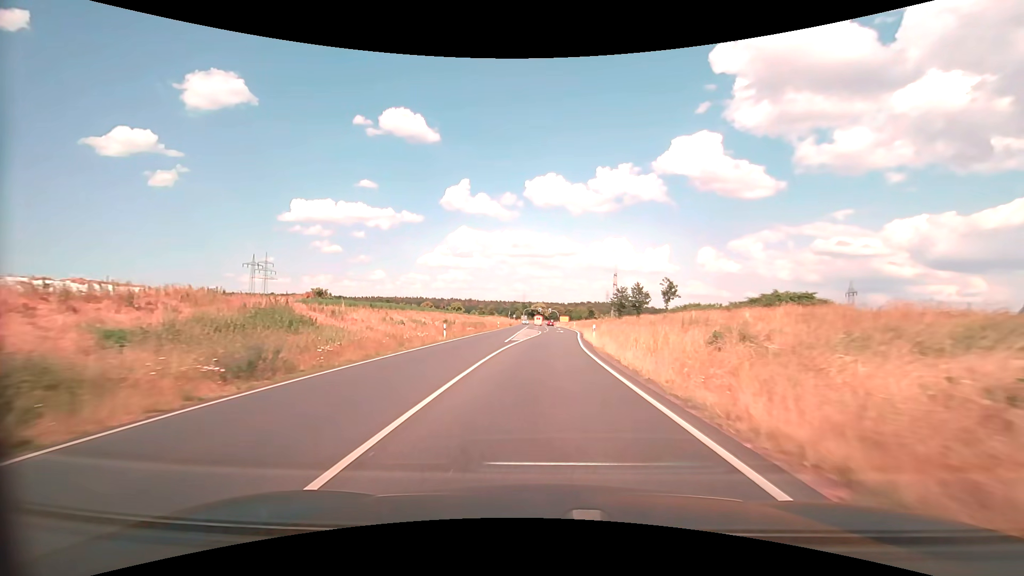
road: primary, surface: asphalt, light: Day
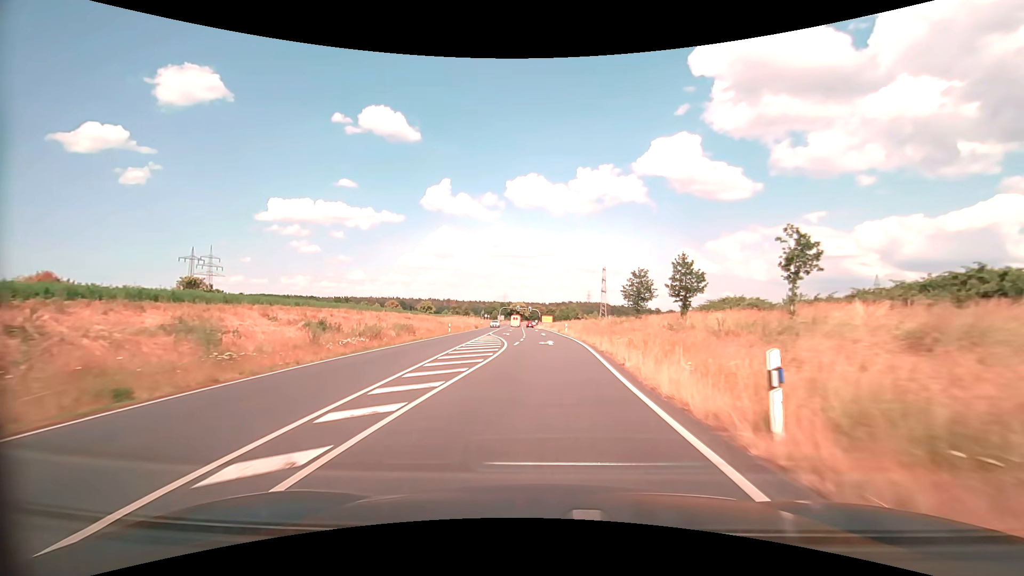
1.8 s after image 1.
(+0.7, +30.0) m; +2°
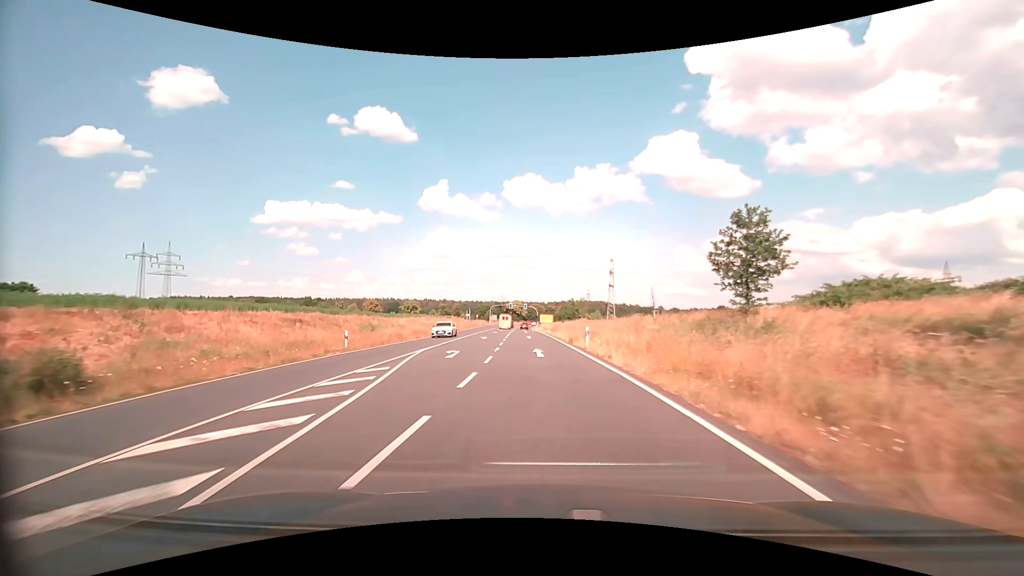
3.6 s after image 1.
(+0.2, +29.0) m; 0°
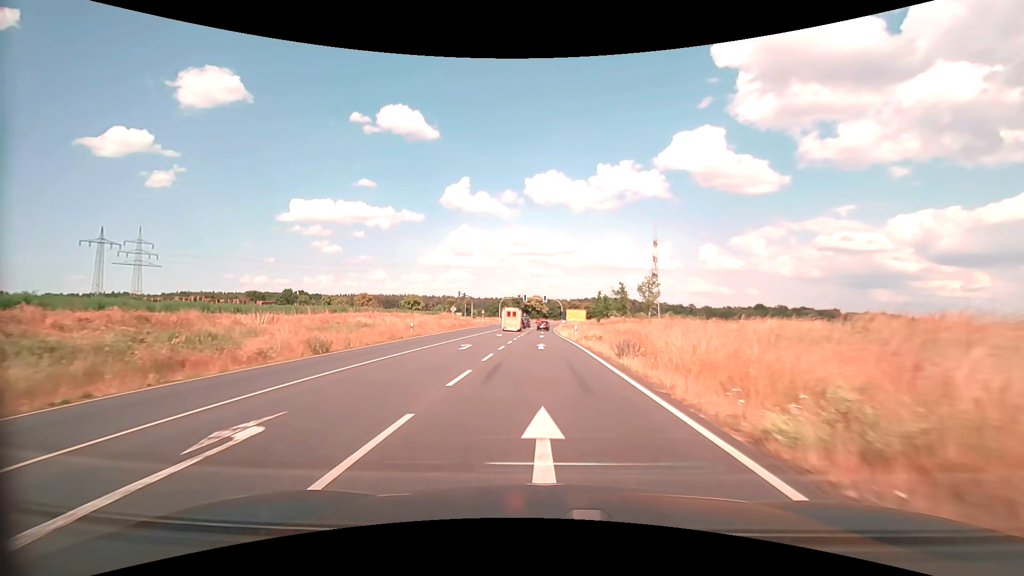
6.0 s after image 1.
(-0.9, +35.9) m; -3°
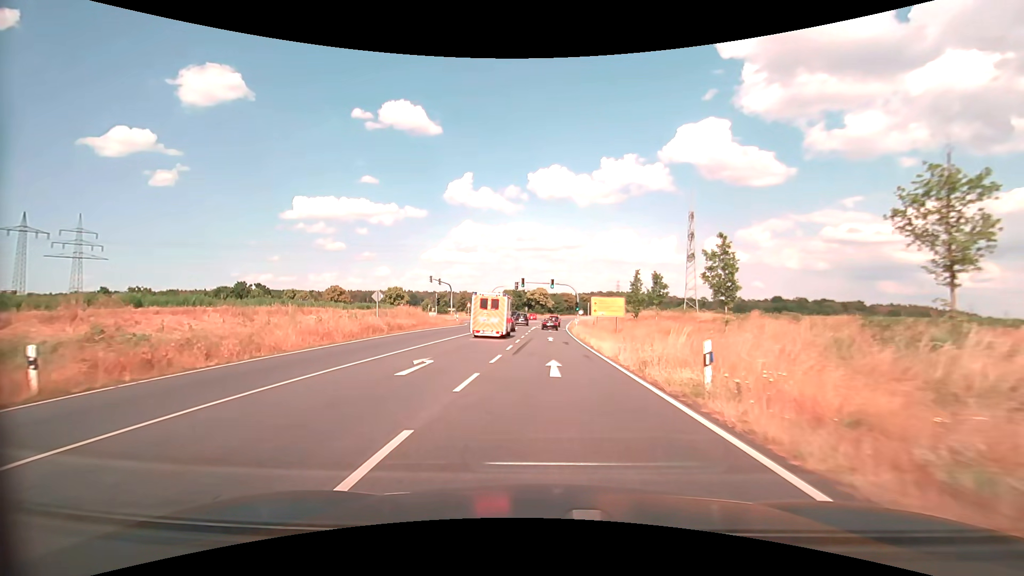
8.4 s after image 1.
(-0.1, +30.6) m; 0°
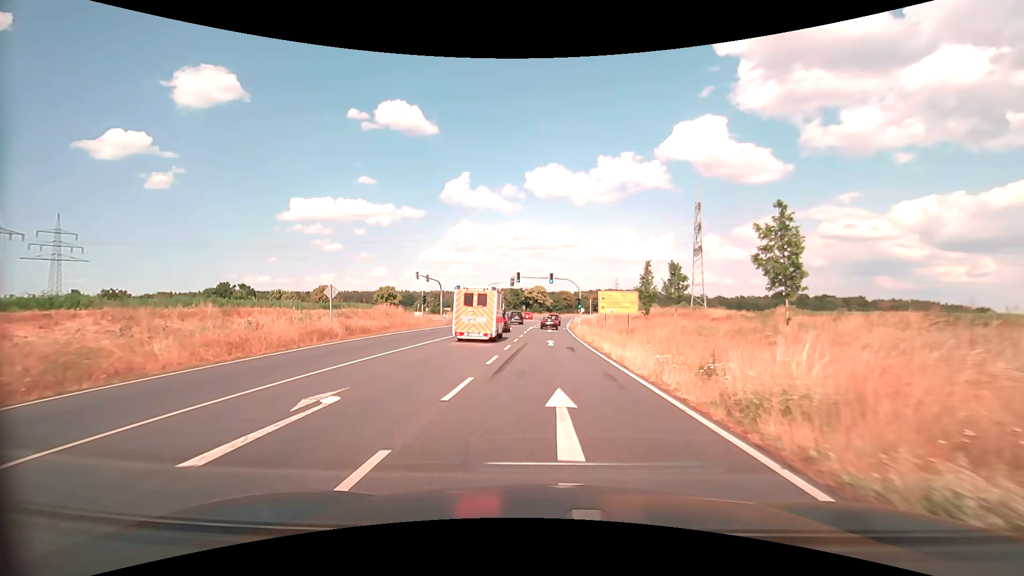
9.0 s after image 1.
(0.0, +6.8) m; 0°
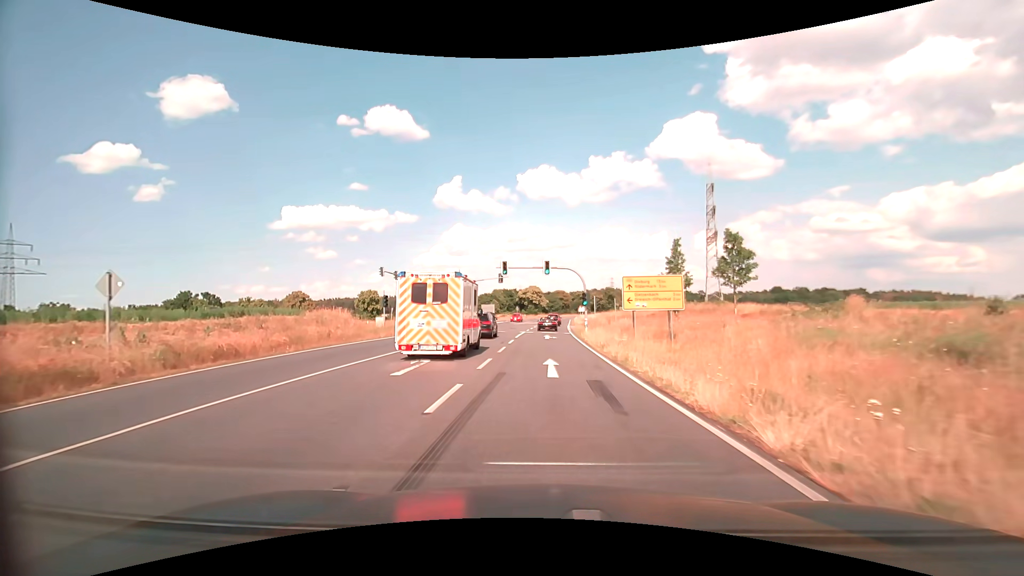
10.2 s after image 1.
(+0.1, +12.9) m; +1°
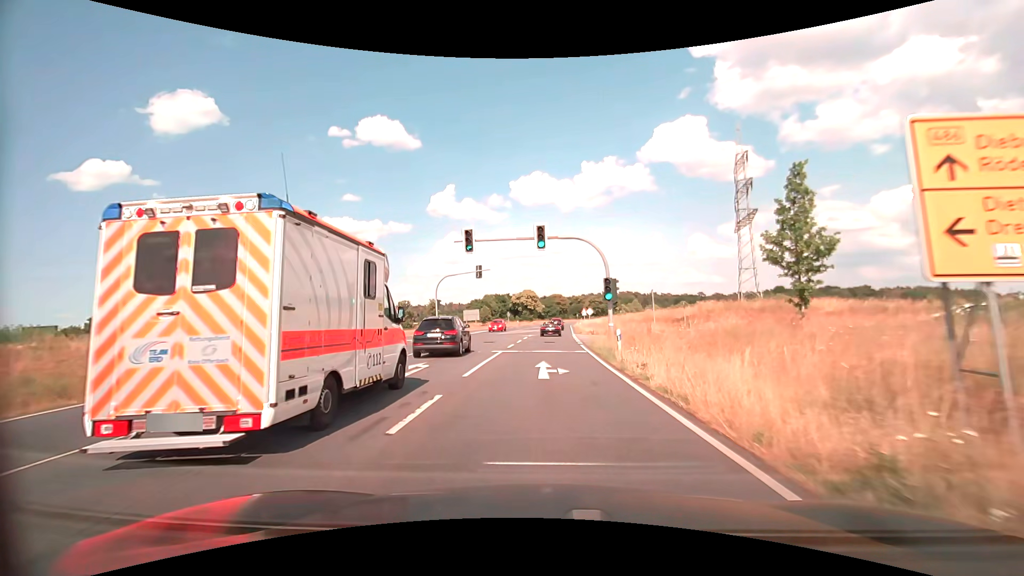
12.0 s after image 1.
(+0.1, +18.8) m; 0°
(0, +10) (0, +20) (0, +30) (+1, +40) (+1, +50) (+1, +60) (+2, +70) (+2, +80) (+3, +90) (+4, +100) m
